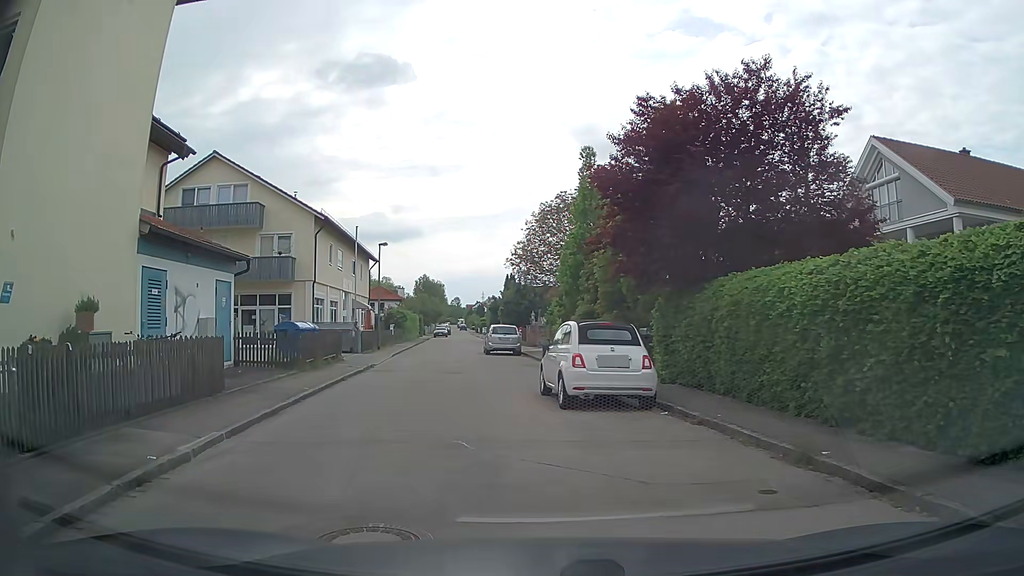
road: residential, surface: asphalt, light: Day
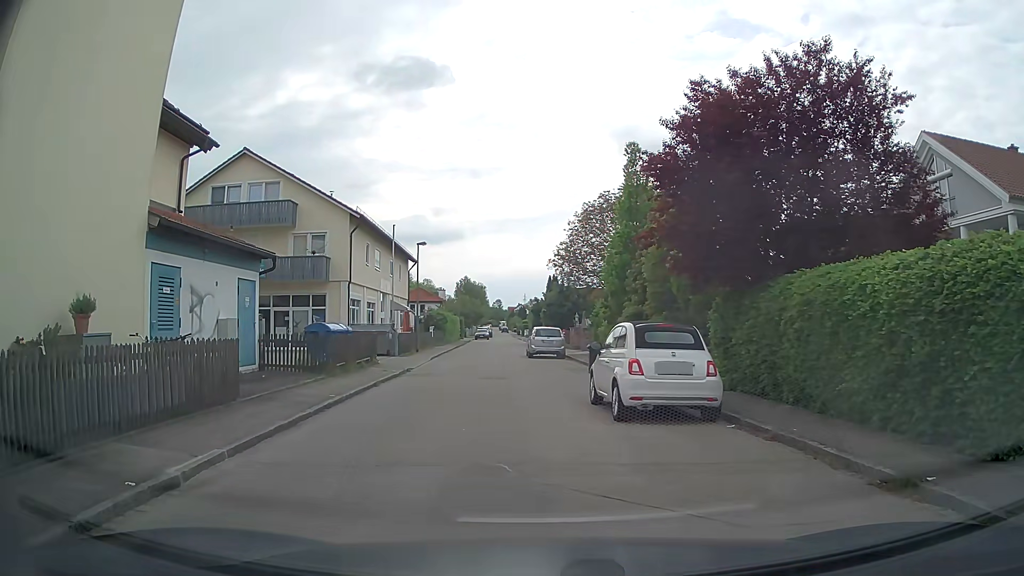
(-0.1, +1.3) m; -4°
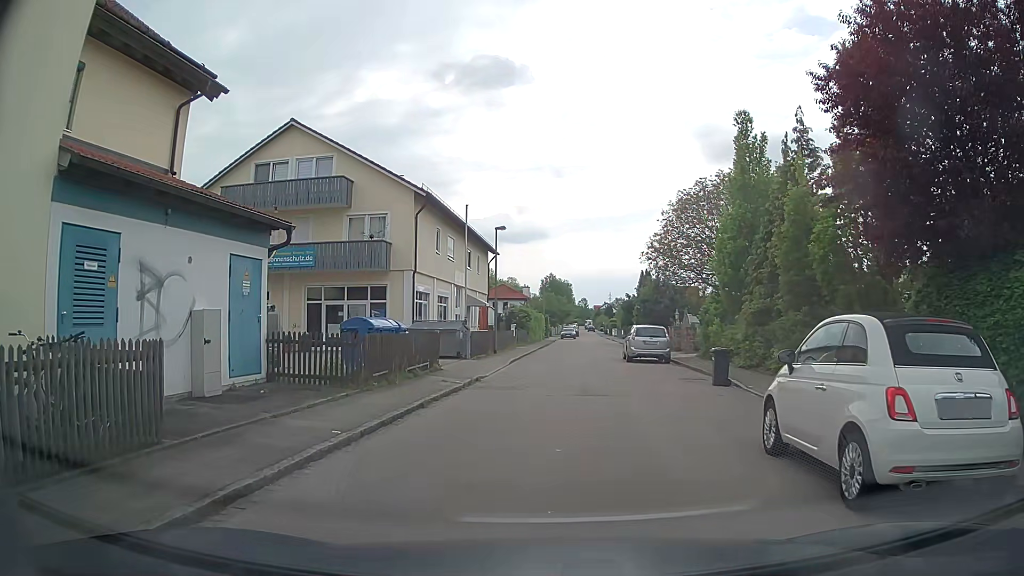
(-0.4, +5.2) m; -7°
(0, +10) (+1, +20) (+1, +30) (+2, +40) (+4, +50) (+4, +60) (+5, +70) (+5, +80) (+6, +90) (+7, +100) m
